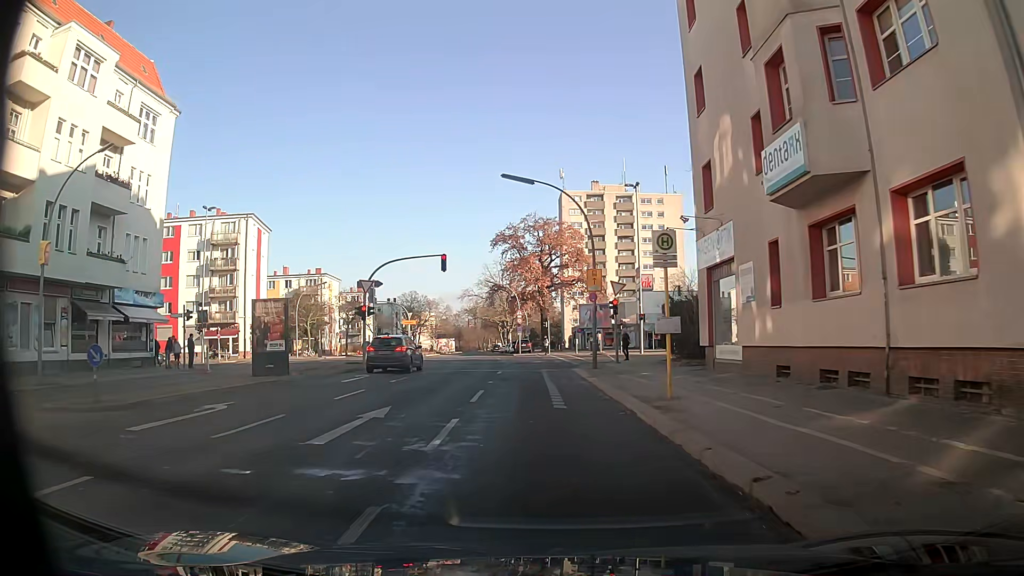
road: secondary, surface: asphalt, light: Day
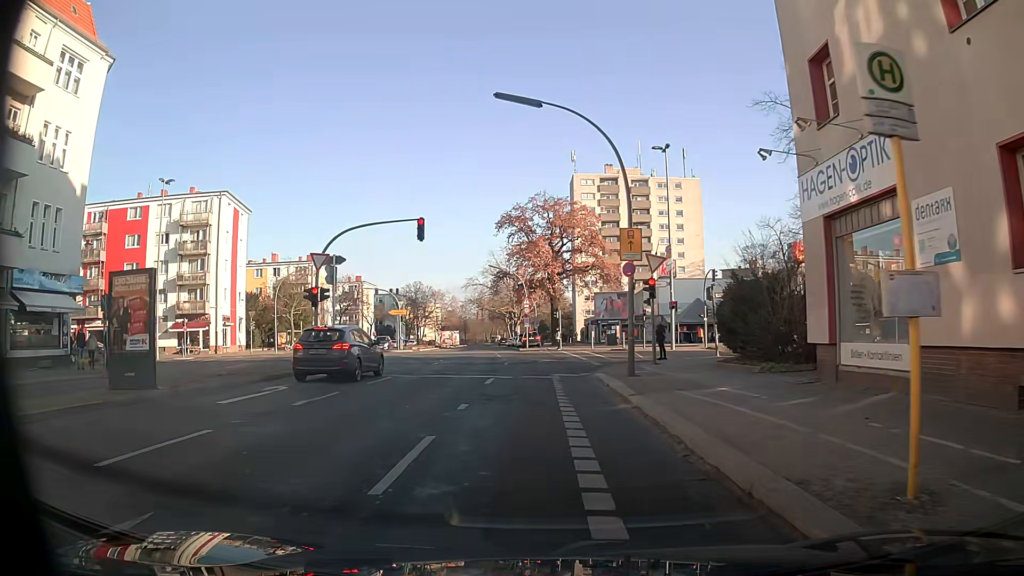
(0.0, +8.7) m; 0°
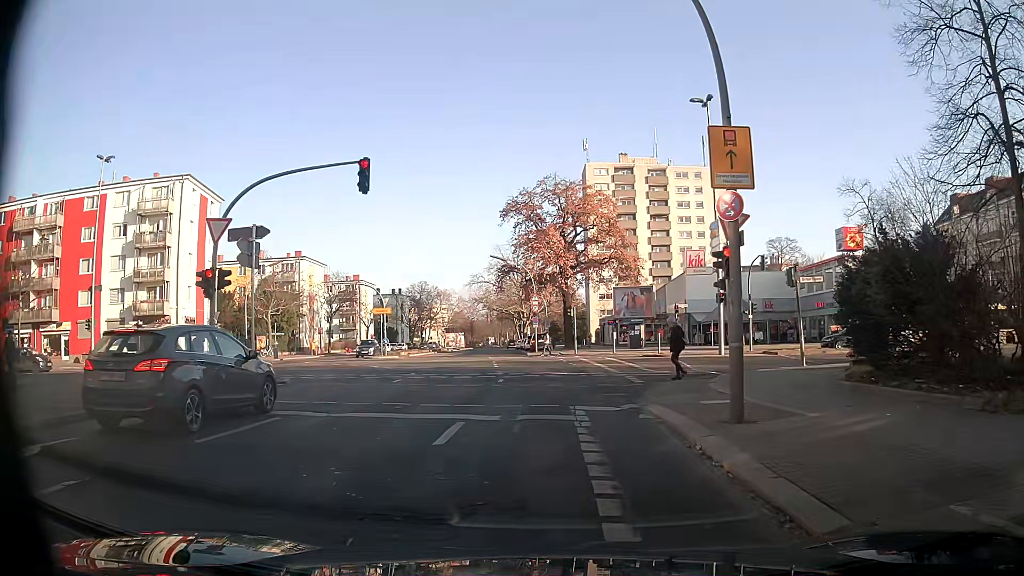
(0.0, +9.1) m; -1°
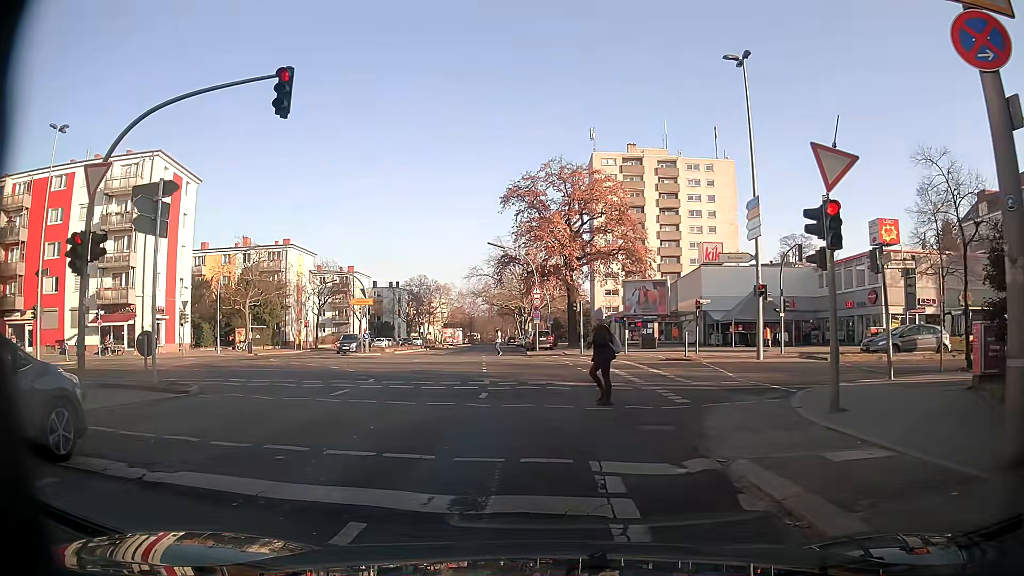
(+0.1, +5.5) m; +1°
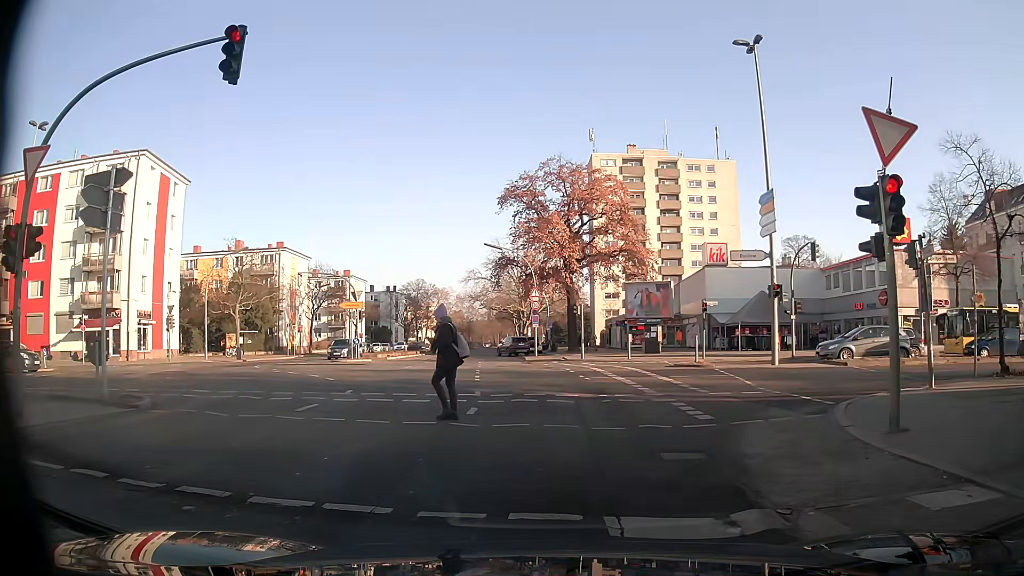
(0.0, +1.8) m; -2°
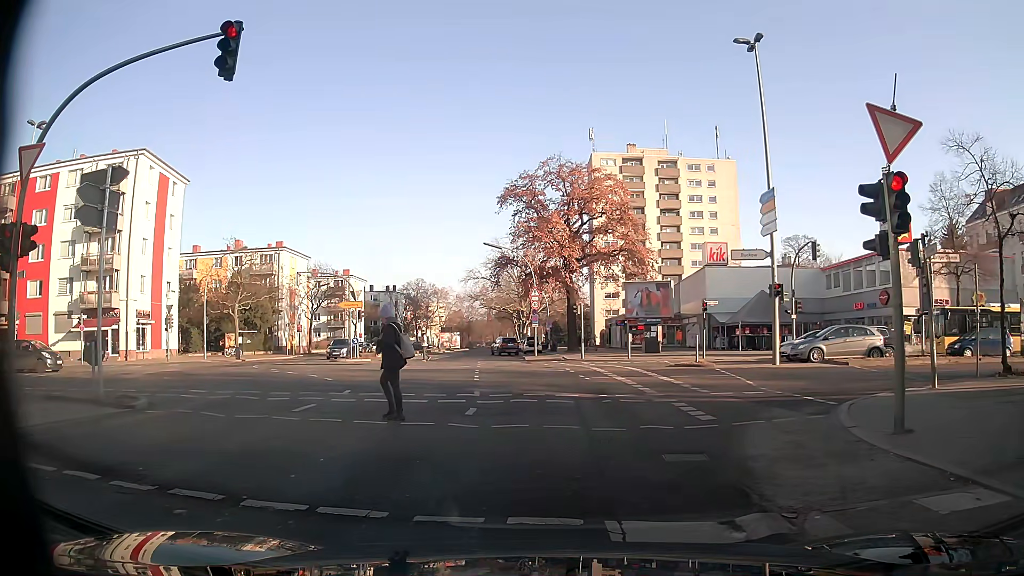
(0.0, +0.1) m; 0°
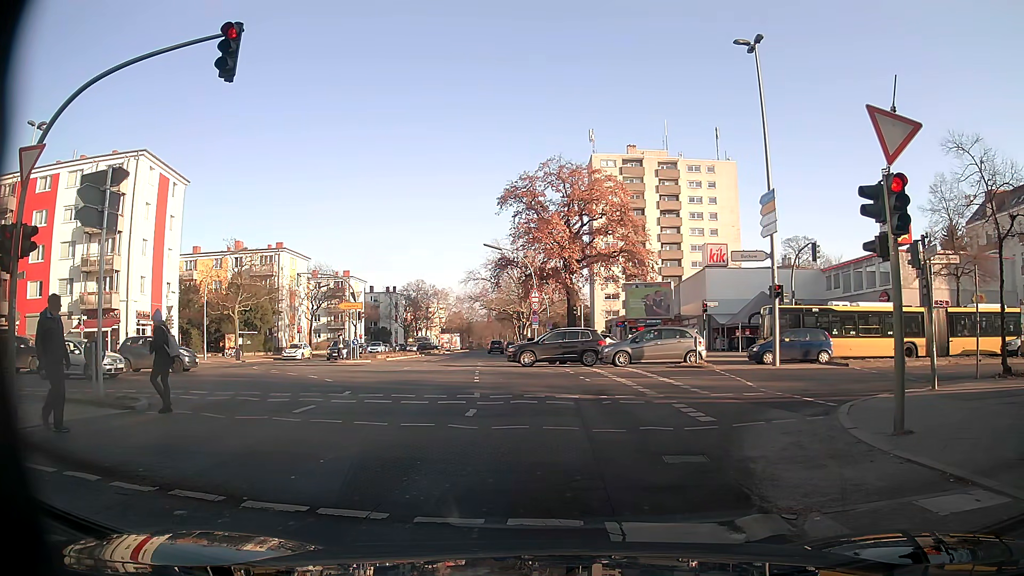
(0.0, +0.1) m; 0°
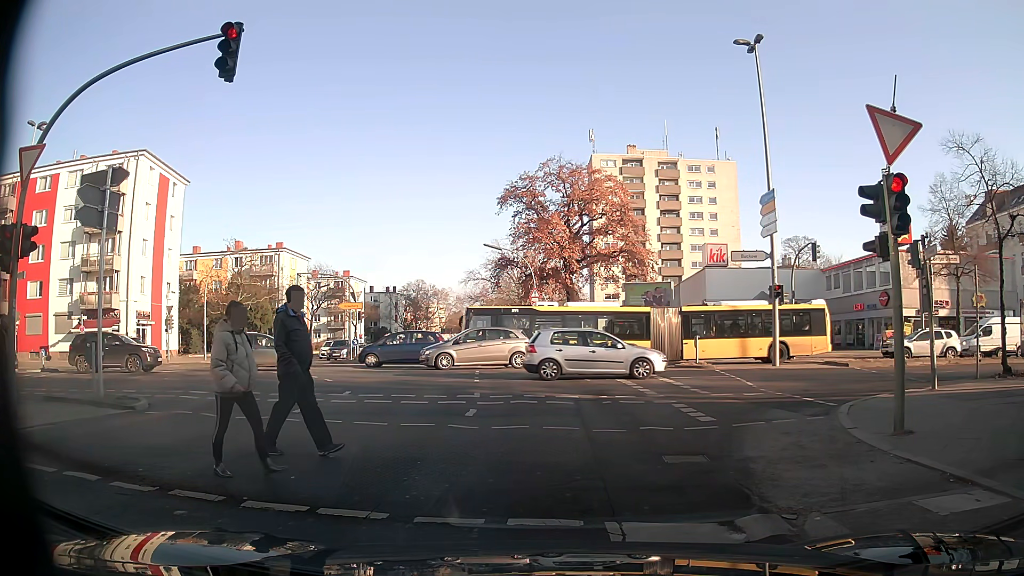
(0.0, 0.0) m; 0°
